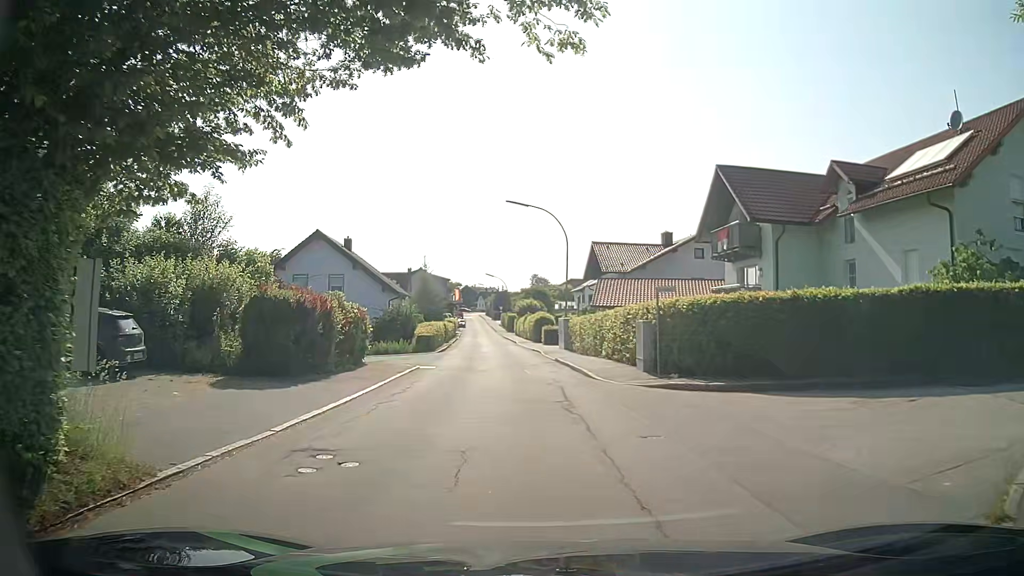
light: Day
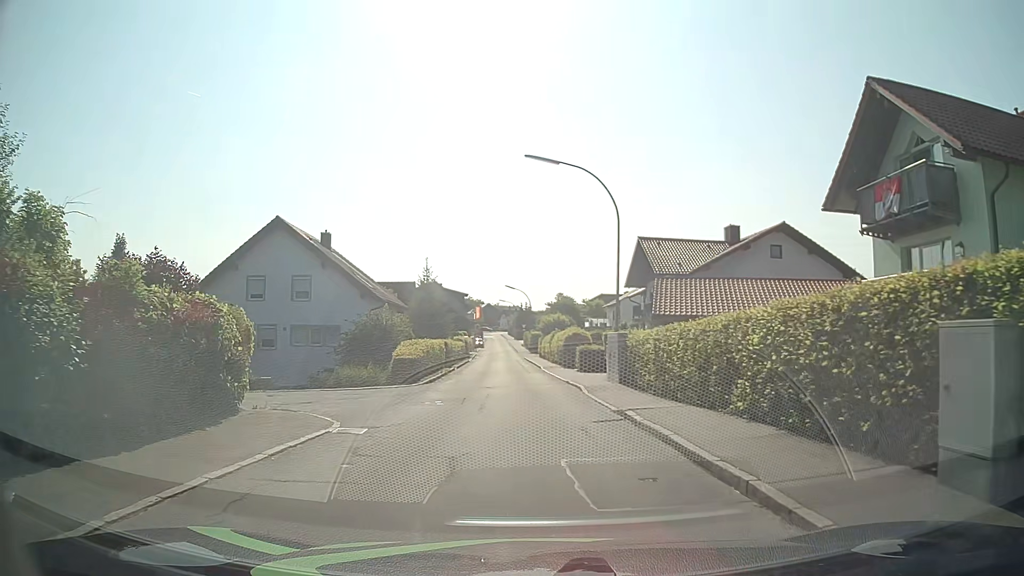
(-0.4, +13.3) m; -2°
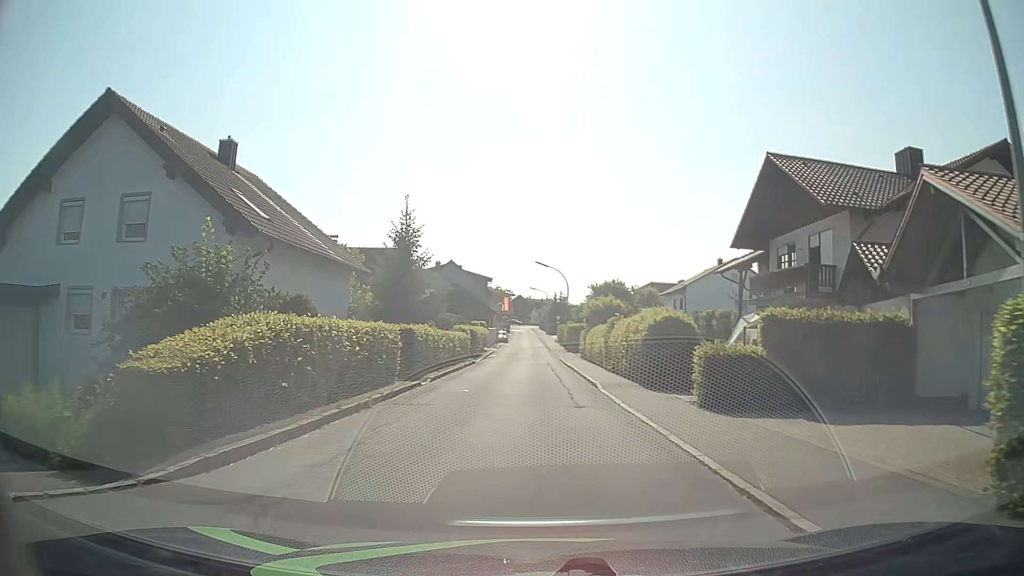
(-0.6, +20.7) m; -3°
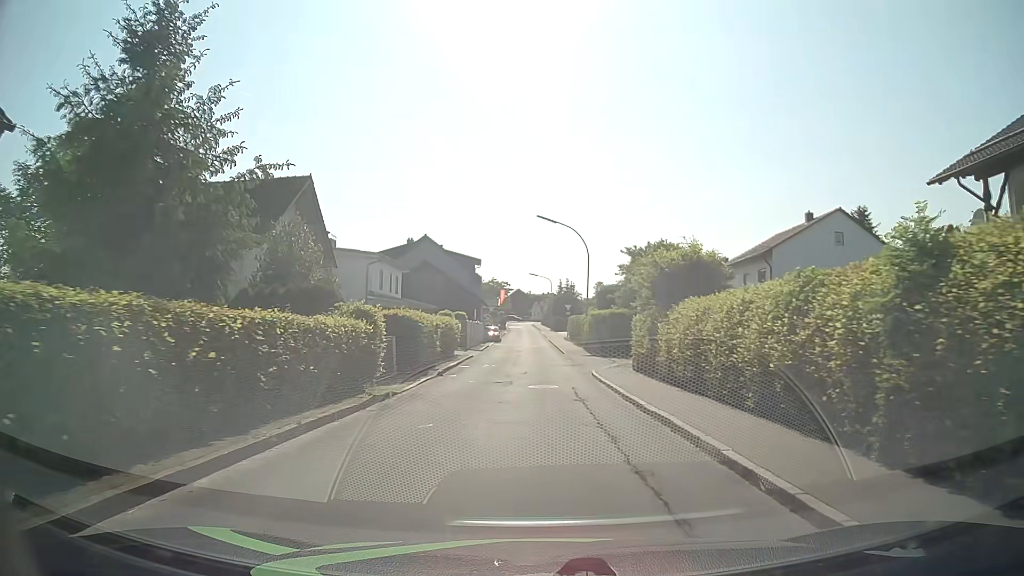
(-0.1, +23.5) m; 0°
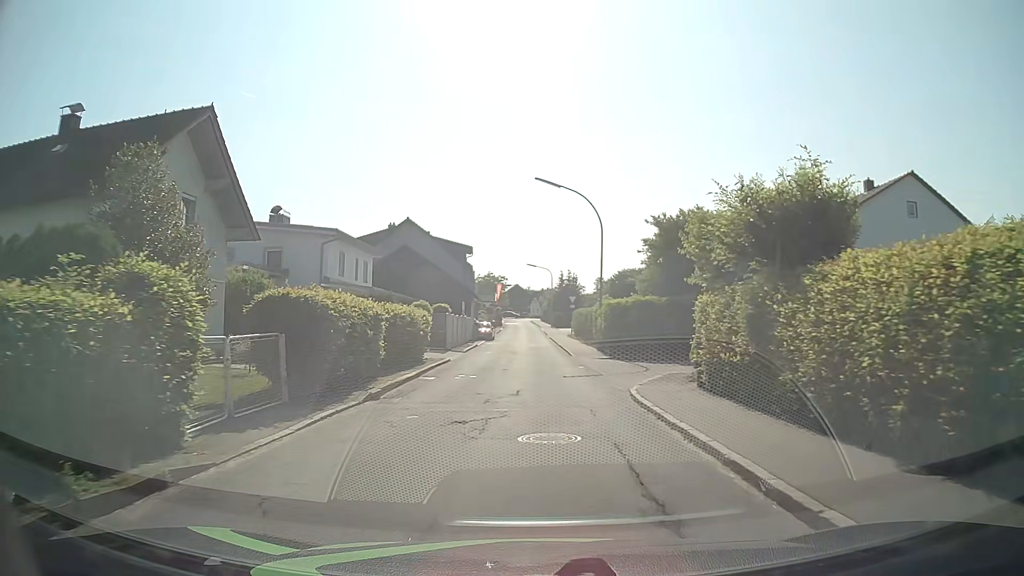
(+0.1, +9.4) m; +1°
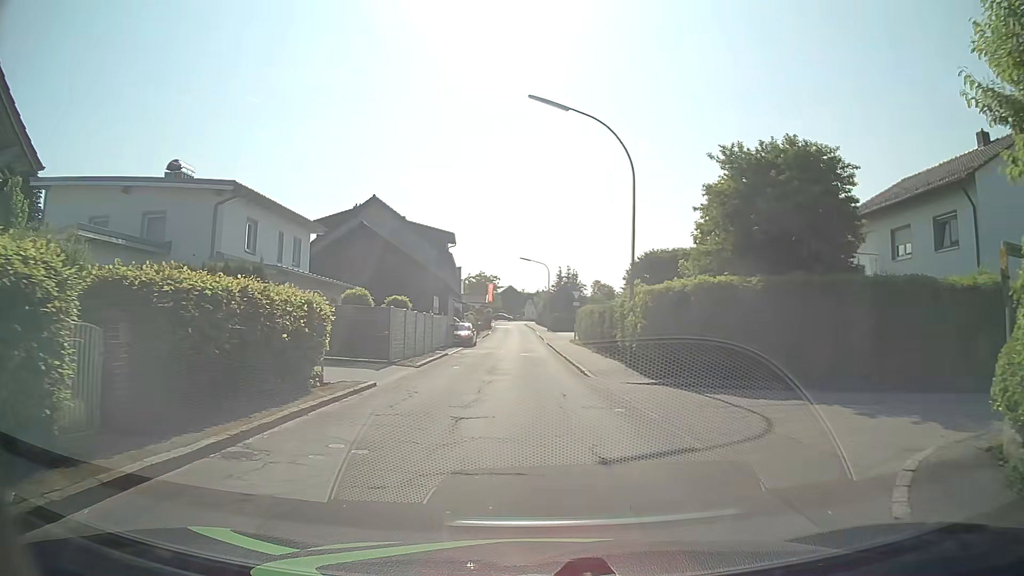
(-0.2, +11.9) m; 0°
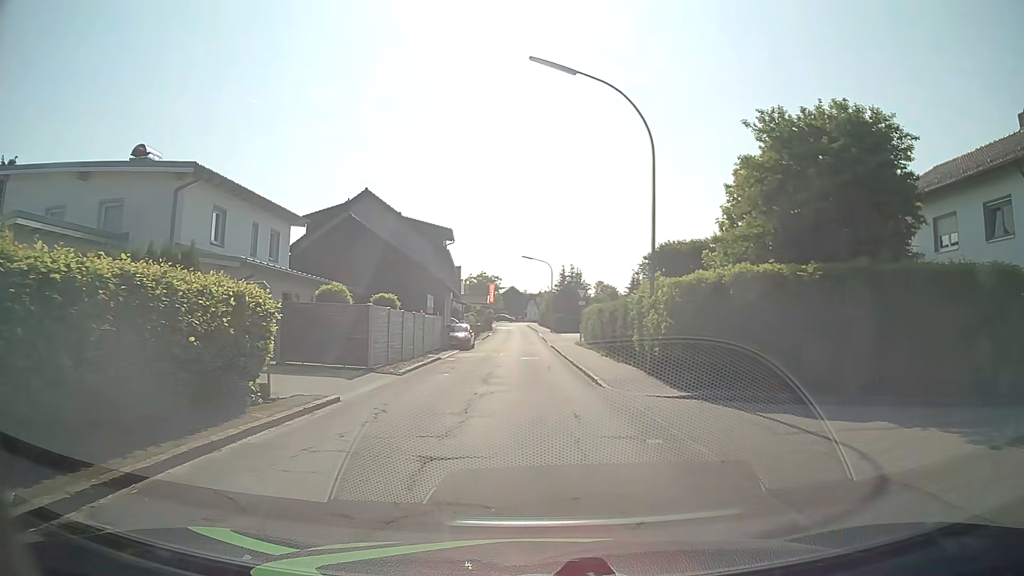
(0.0, +3.1) m; -1°
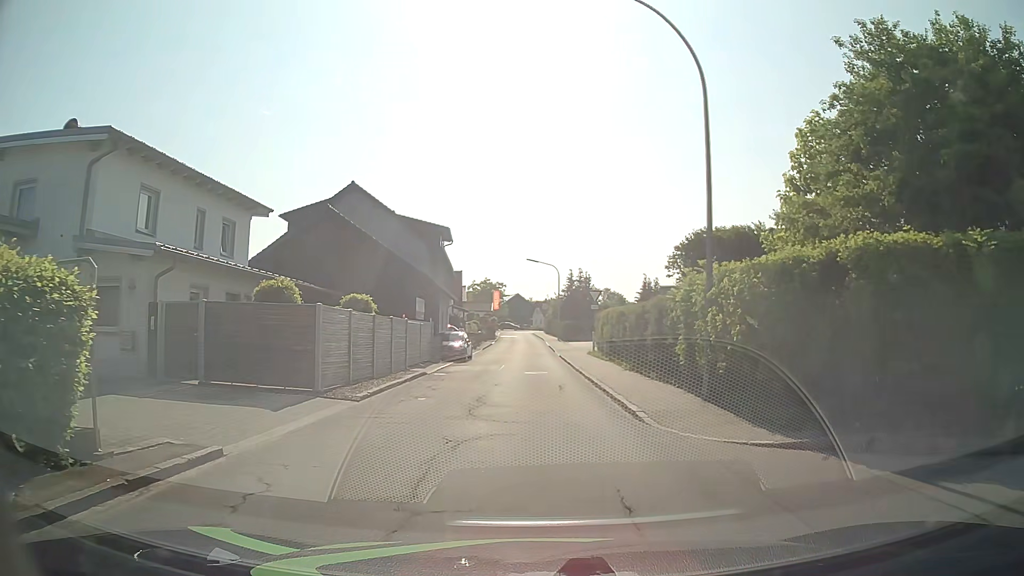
(0.0, +5.1) m; 0°
(0, +10) (0, +20) (0, +30) (0, +40) (-1, +50) (-1, +60) (-1, +70) (-1, +80) (-2, +90) (-2, +100) m
